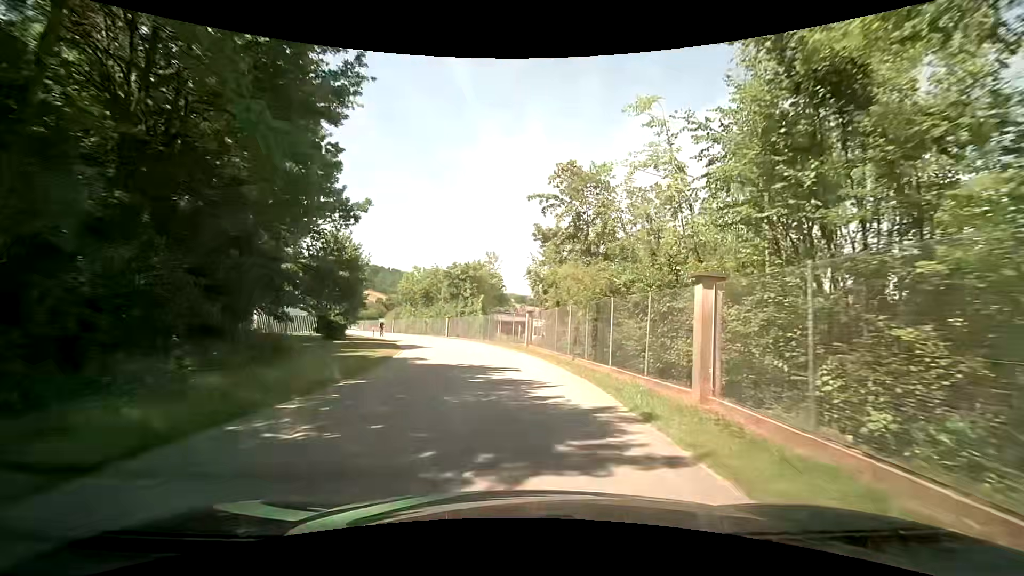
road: residential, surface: asphalt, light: Day
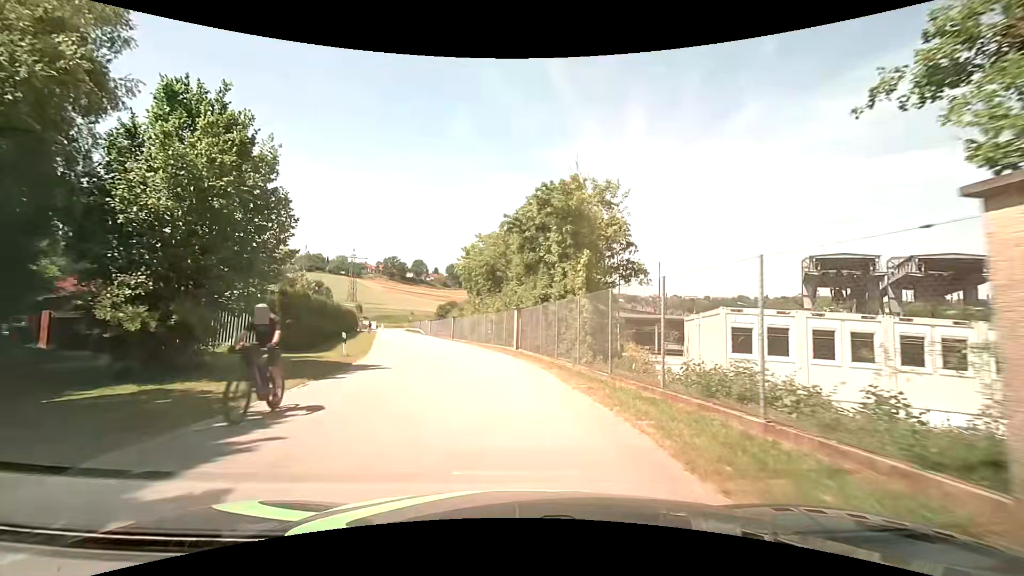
(-1.2, +28.2) m; -12°
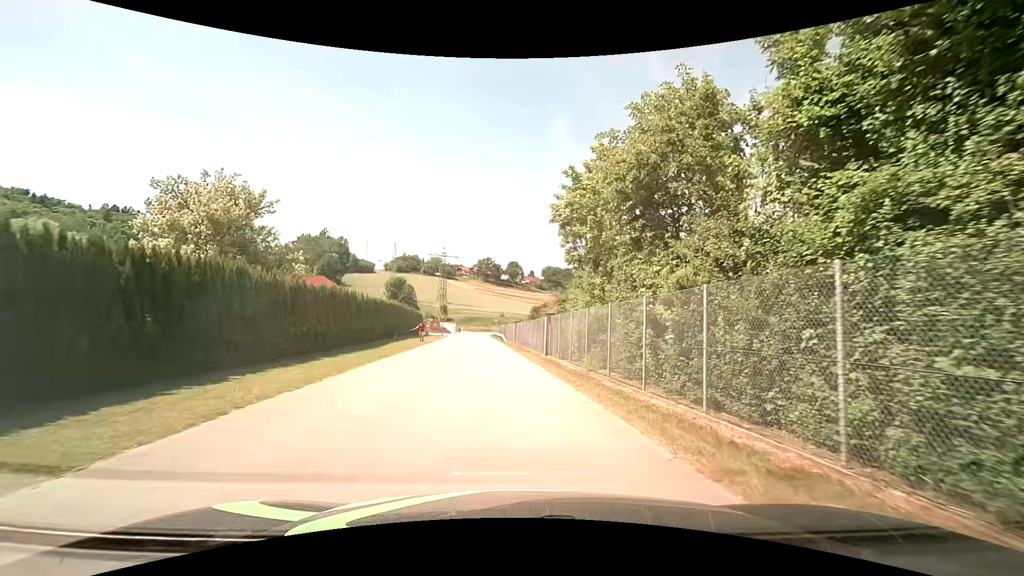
(-2.5, +23.8) m; -12°
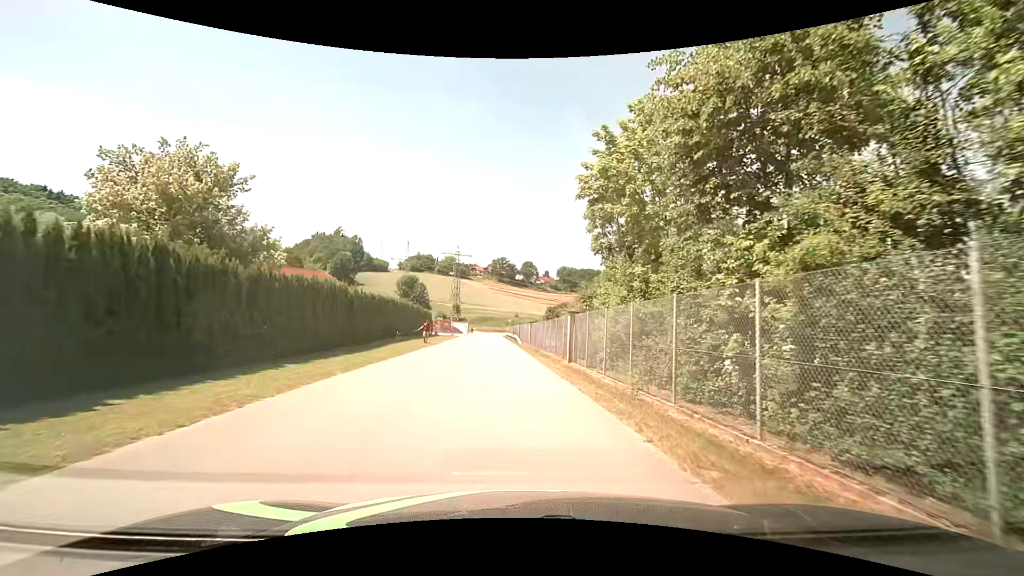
(0.0, +4.5) m; -1°
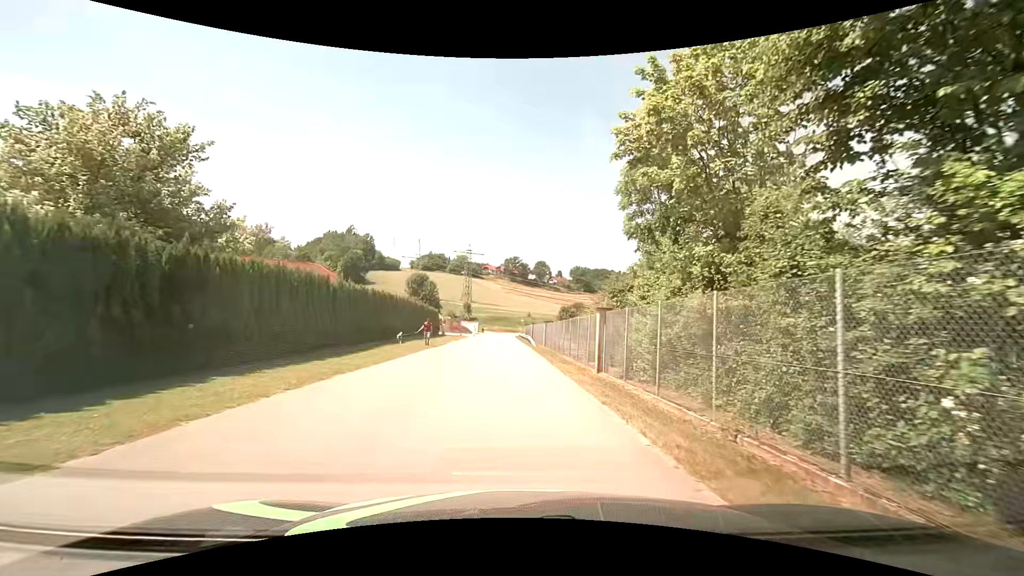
(0.0, +4.4) m; -1°
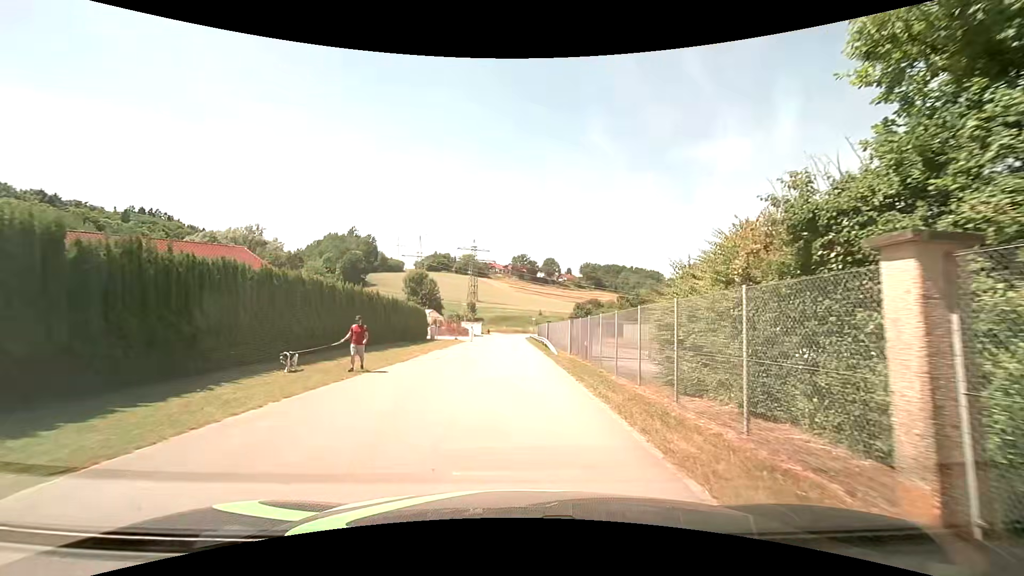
(0.0, +13.4) m; -1°
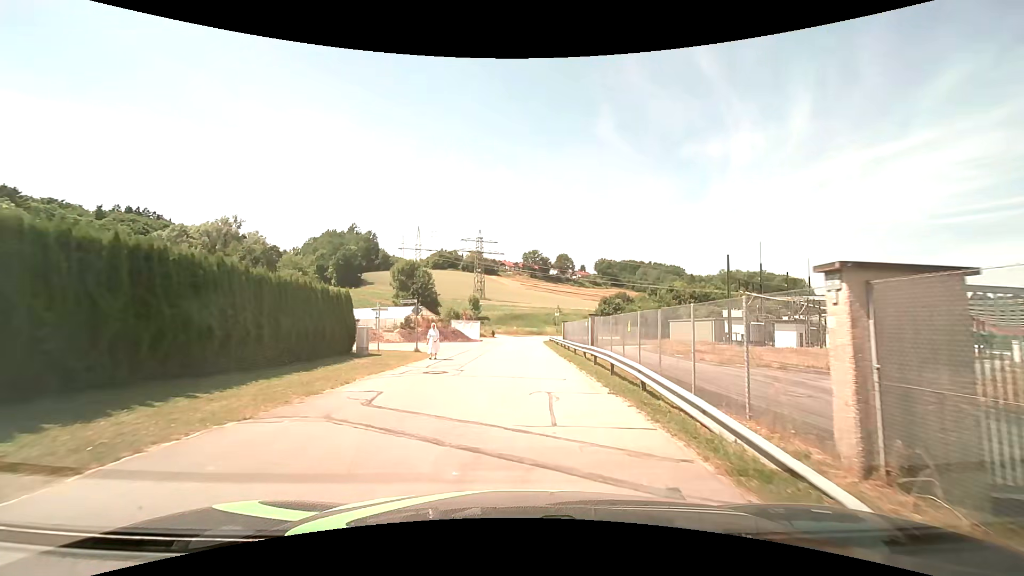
(-0.3, +23.0) m; -1°
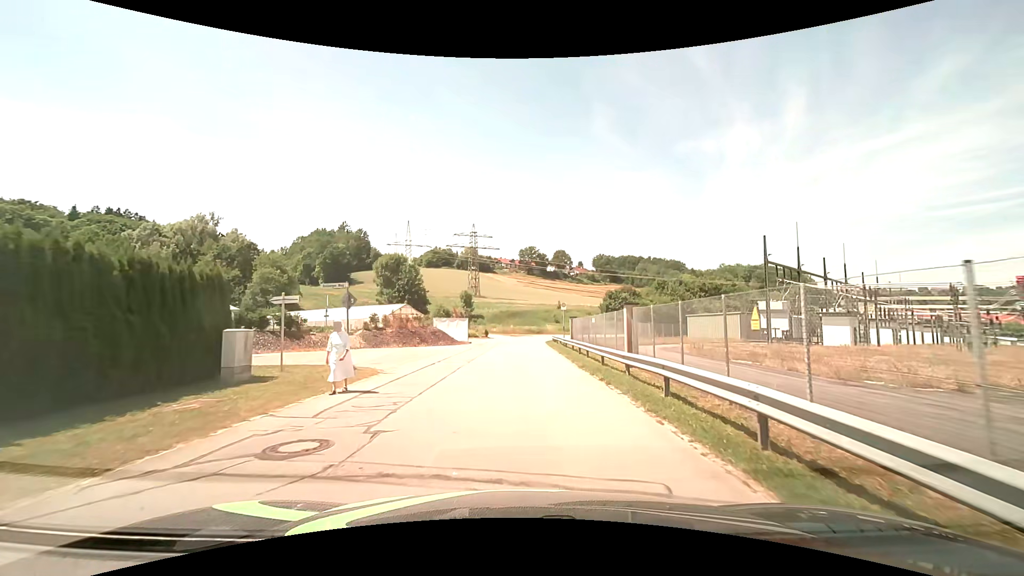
(0.0, +9.5) m; +1°
(0, +10) (0, +20) (0, +30) (0, +40) (0, +50) (+1, +60) (+5, +69) (+10, +78) (+17, +85) (+24, +92) m
